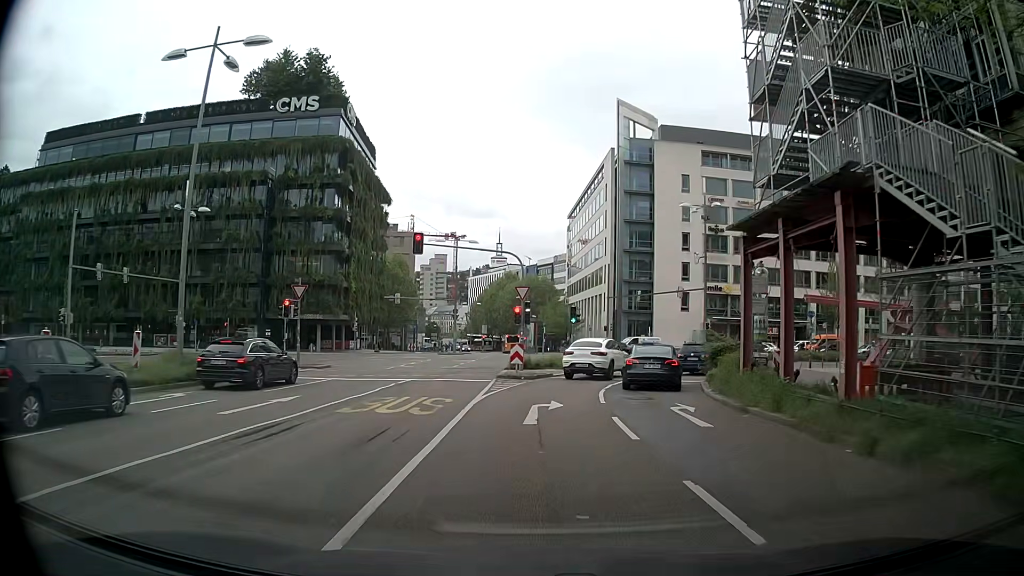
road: secondary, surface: asphalt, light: Day
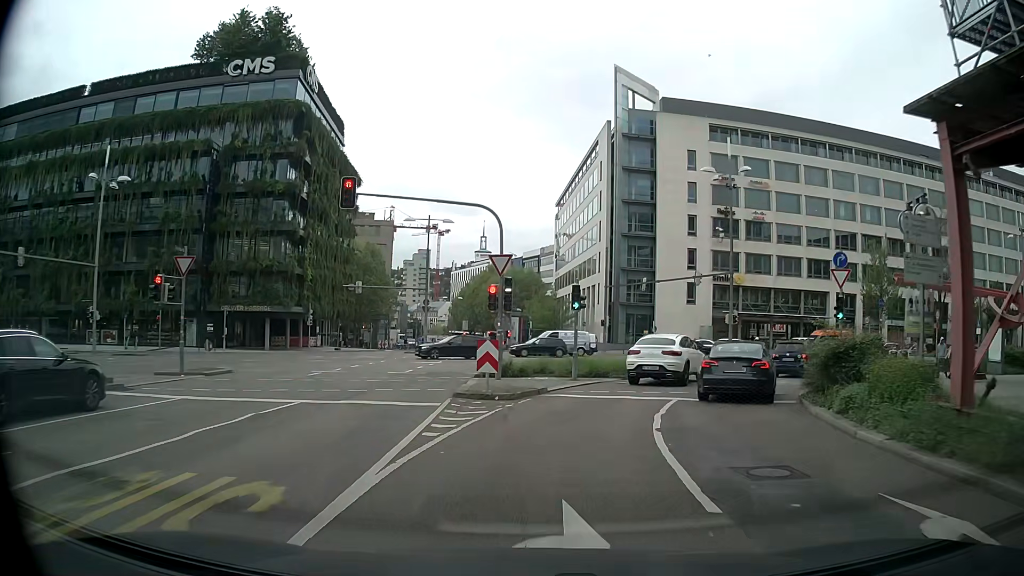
(0.0, +10.6) m; +1°
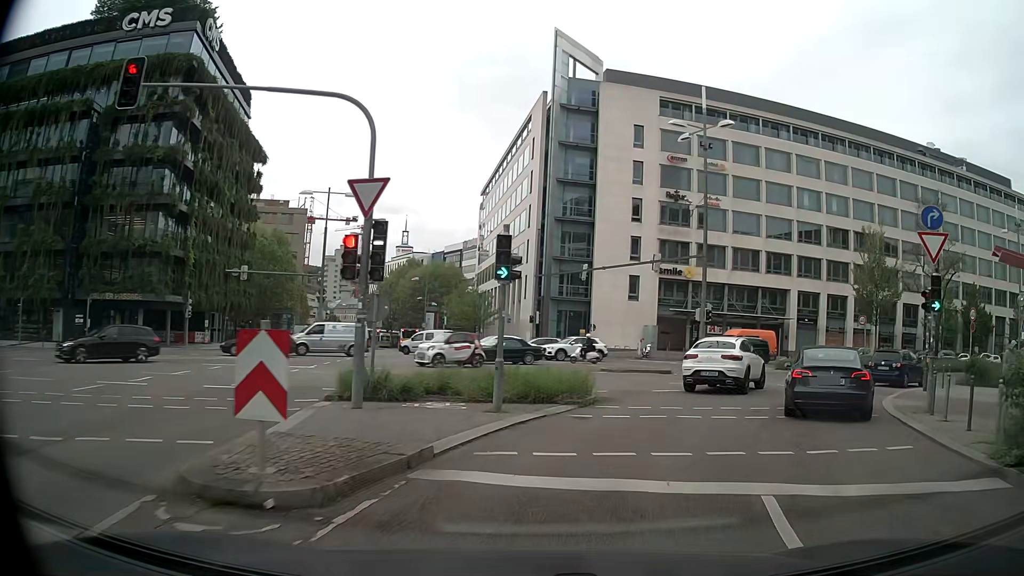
(+0.3, +10.1) m; +6°
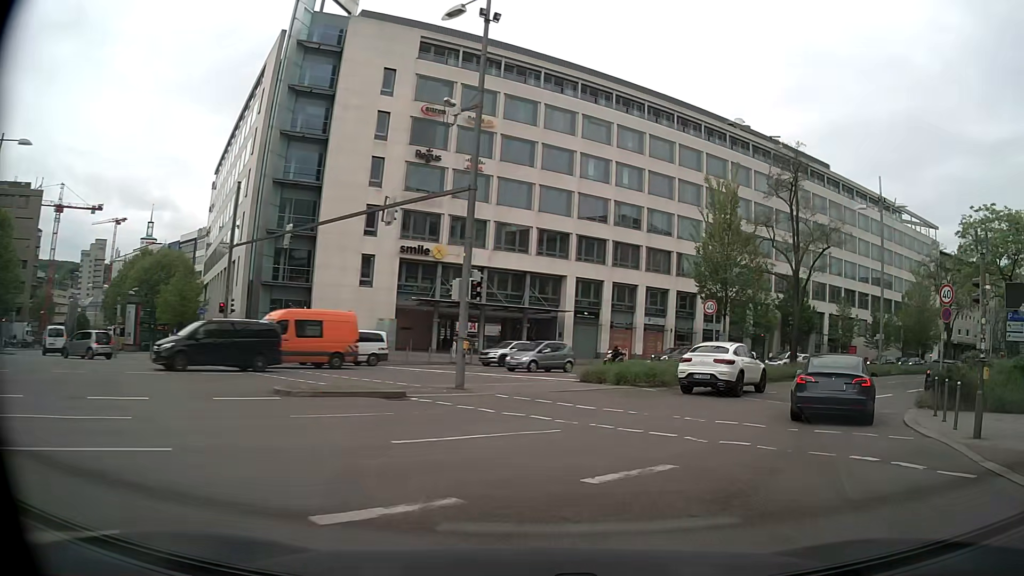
(+2.6, +14.3) m; +21°
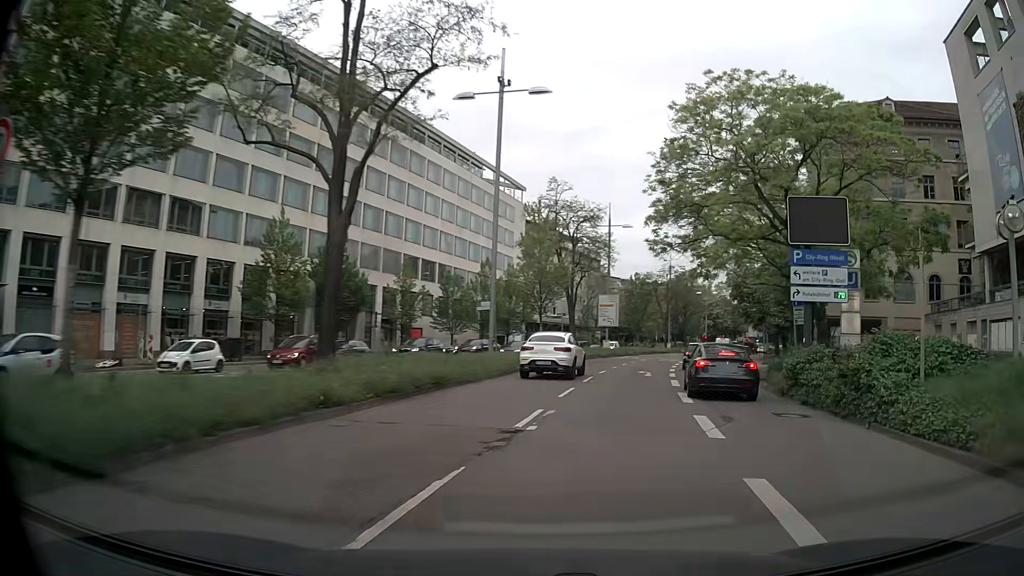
(+7.7, +20.9) m; +38°
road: primary
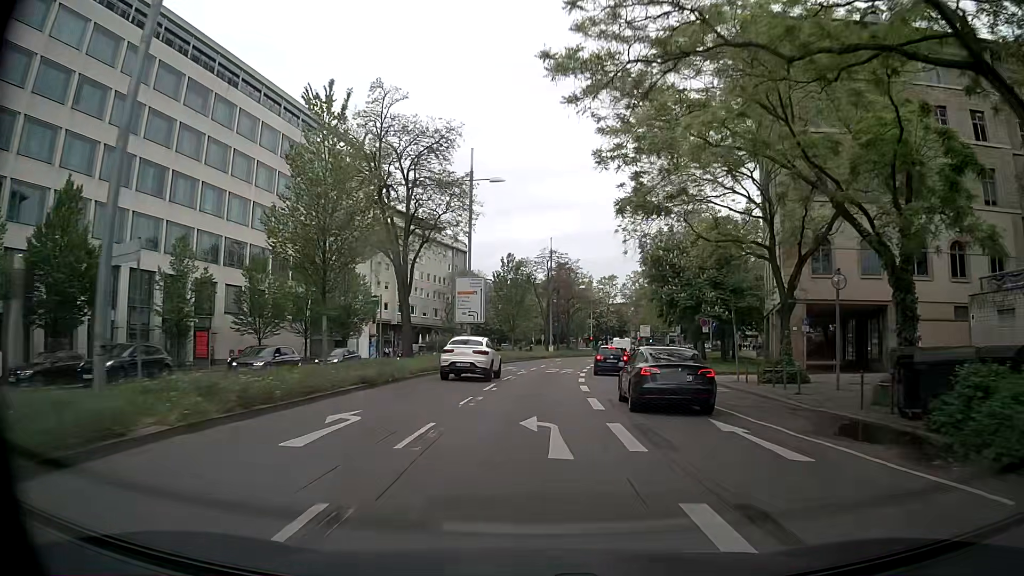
(+3.1, +19.9) m; +12°
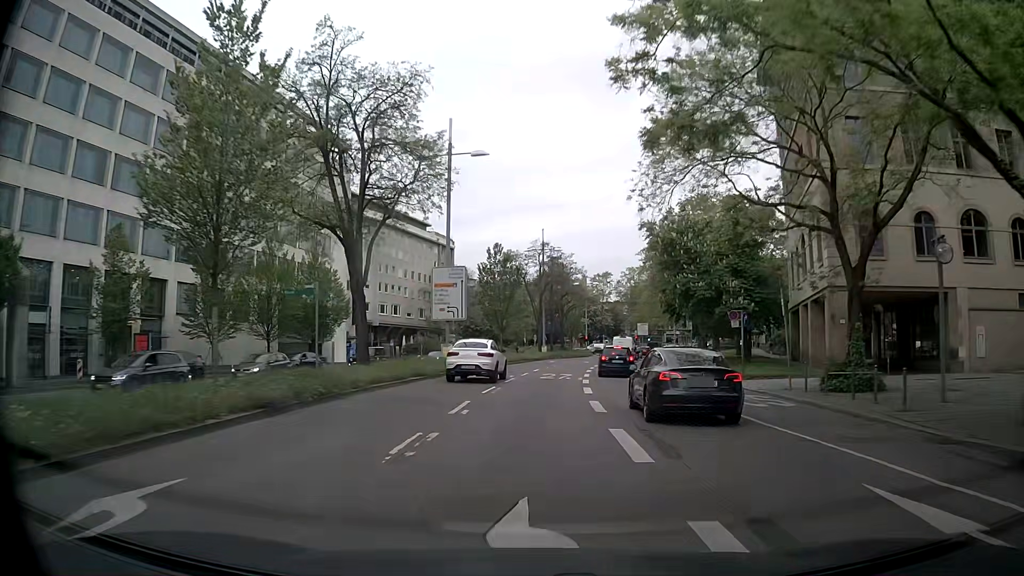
(+0.1, +6.9) m; +1°
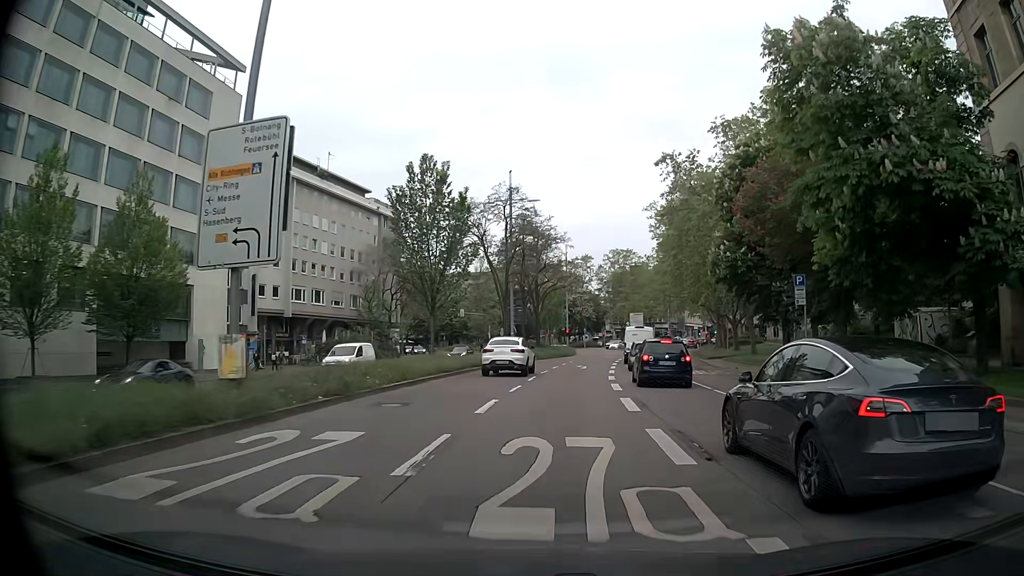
(+0.3, +25.1) m; +3°
